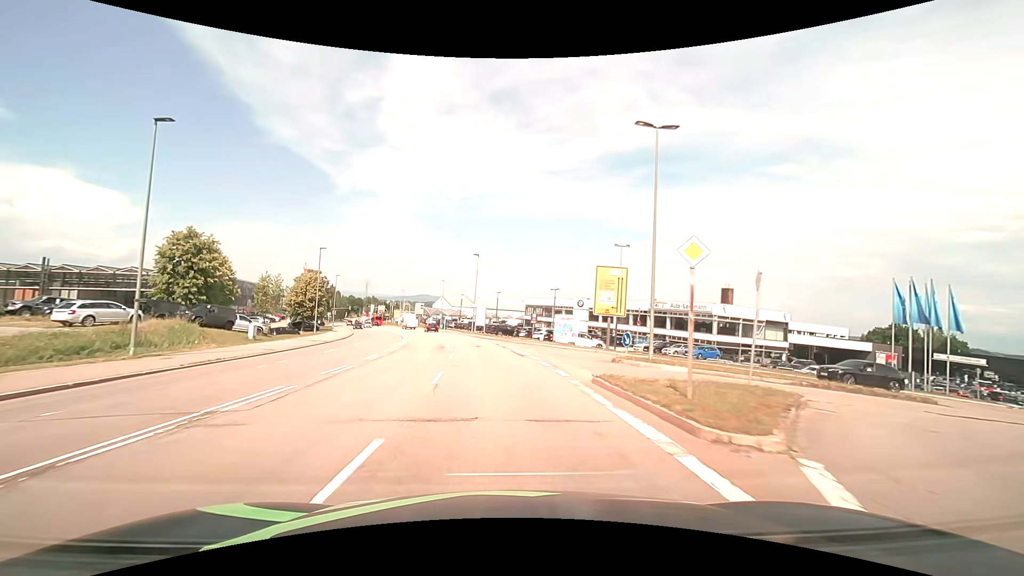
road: secondary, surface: asphalt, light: Day
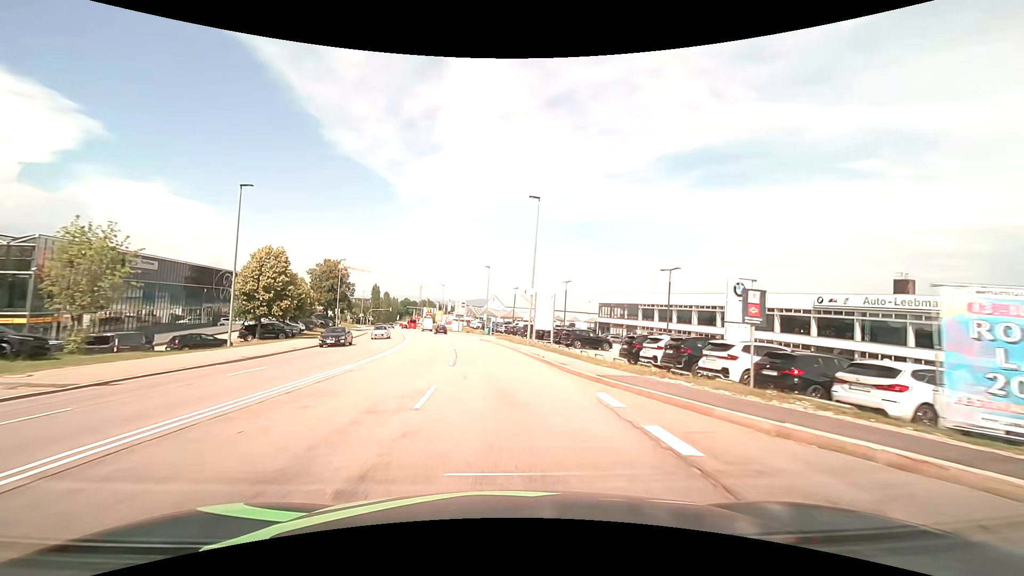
(-1.7, +30.5) m; -7°
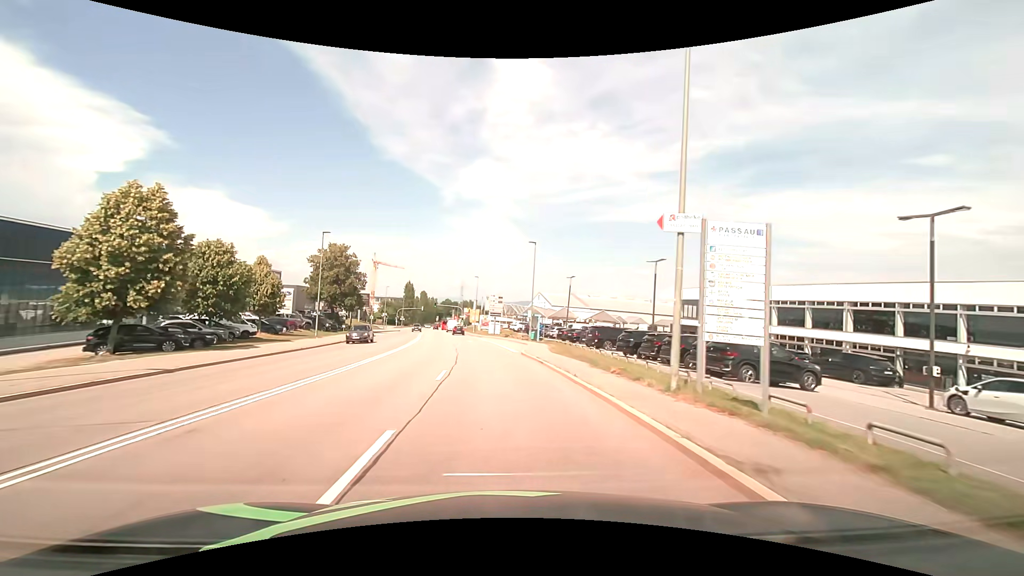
(-0.9, +22.9) m; -5°
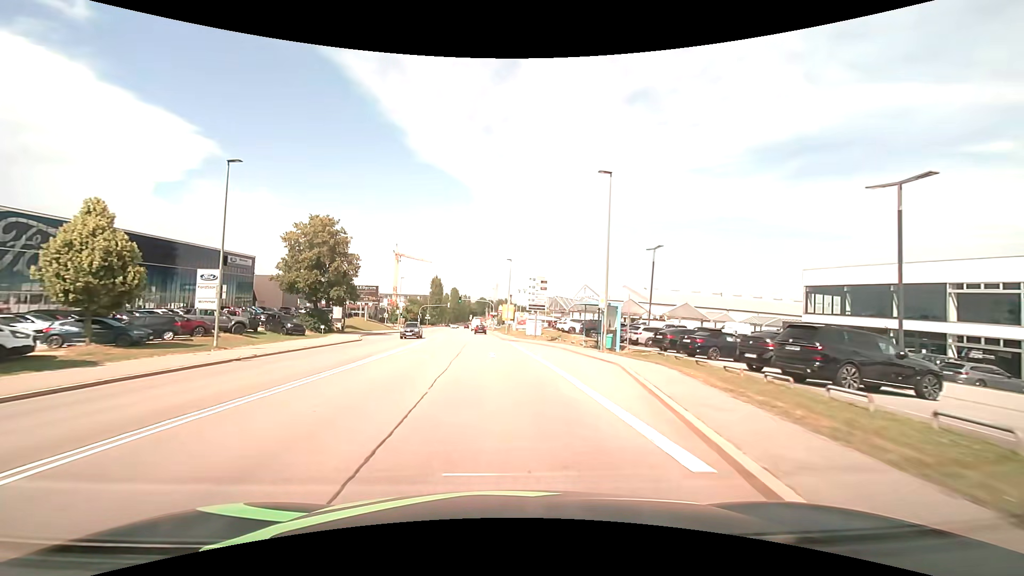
(-0.9, +22.9) m; -4°
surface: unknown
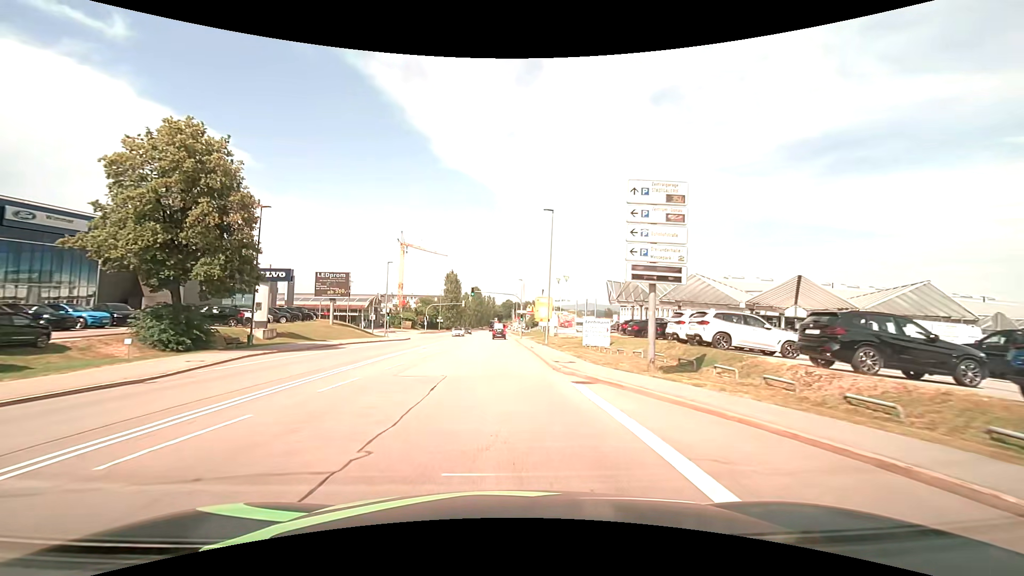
(-0.9, +30.7) m; -3°
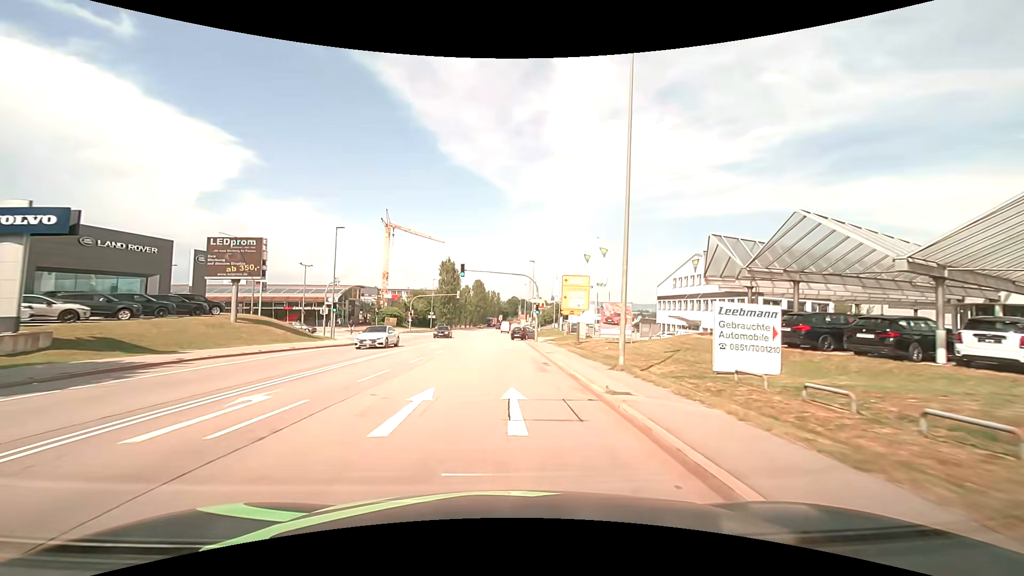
(-0.2, +22.6) m; -1°
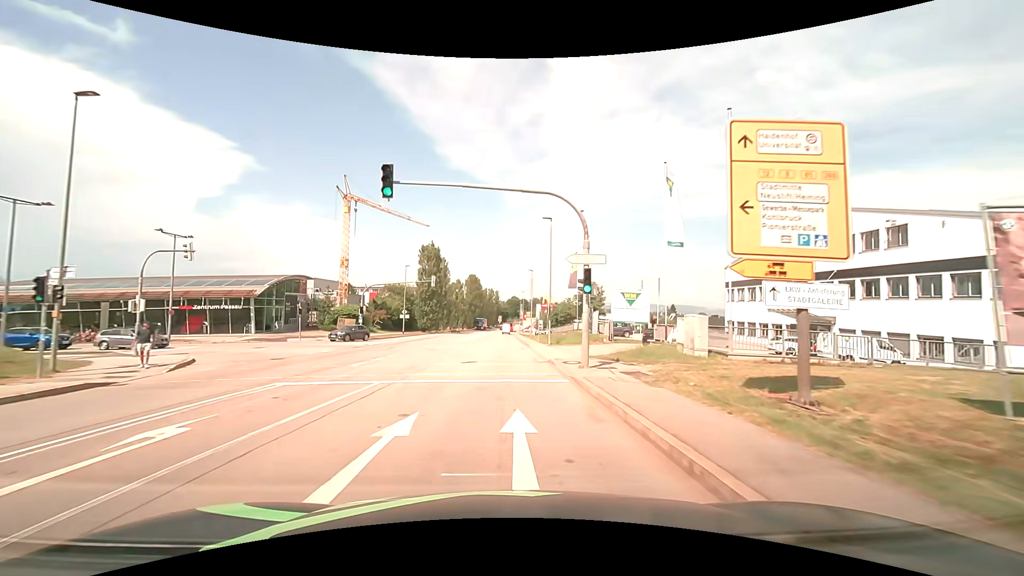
(+0.1, +27.3) m; 0°
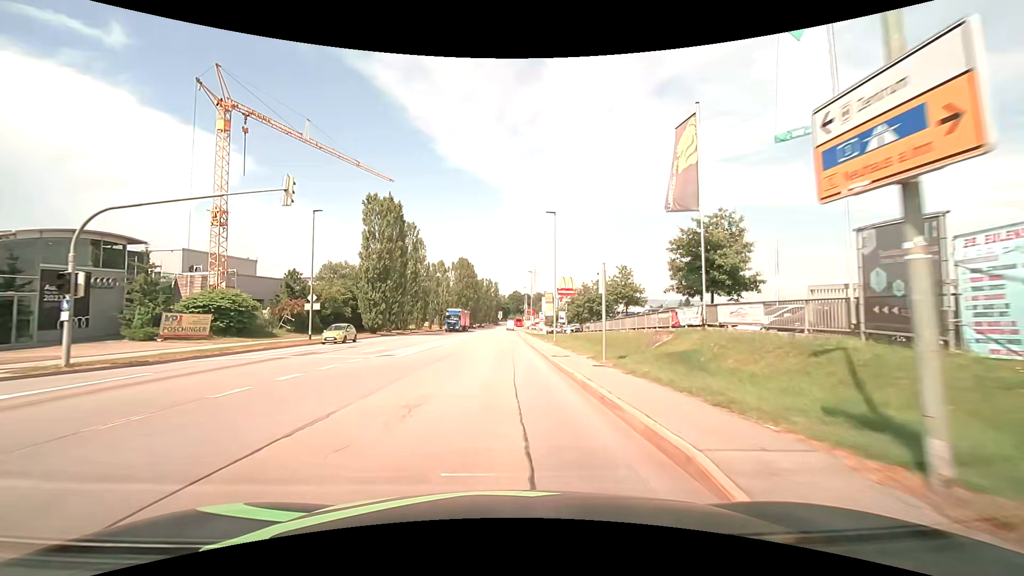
(0.0, +36.1) m; 0°
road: tertiary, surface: asphalt
(0, +10) (0, +20) (0, +30) (0, +40) (0, +50) (0, +60) (0, +70) (0, +80) (0, +90) (0, +100) m
